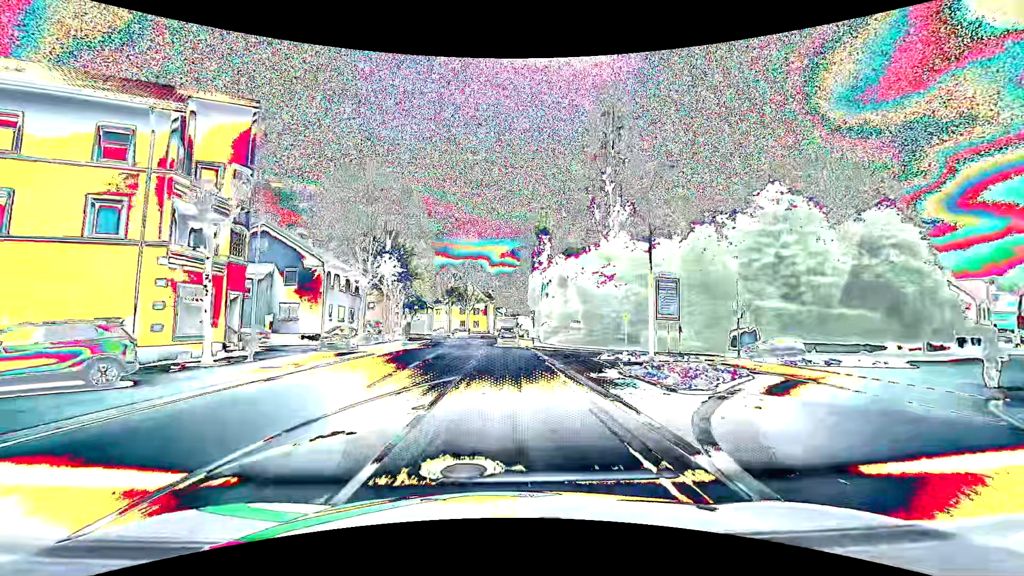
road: primary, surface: asphalt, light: Day
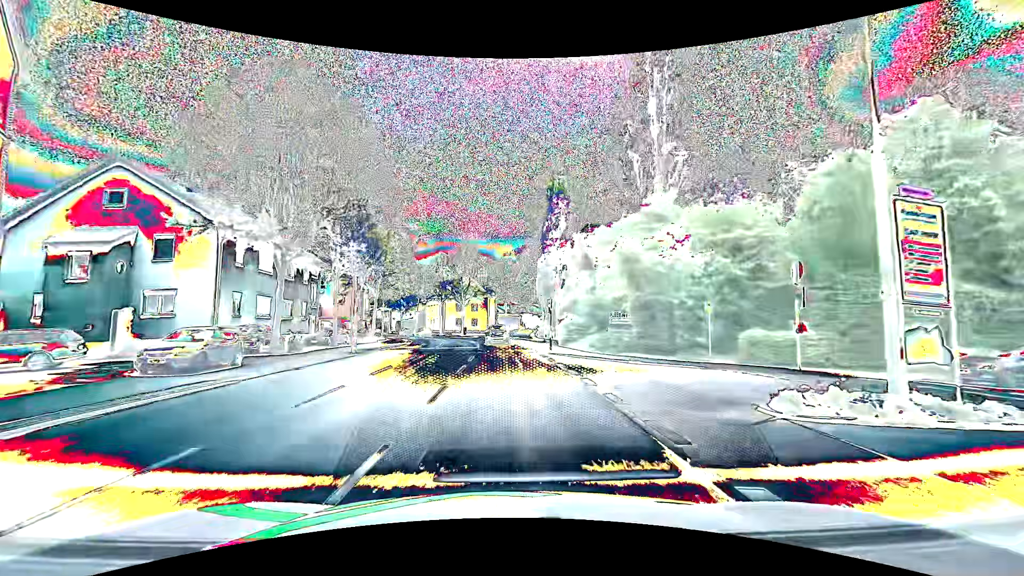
(-0.1, +15.3) m; 0°
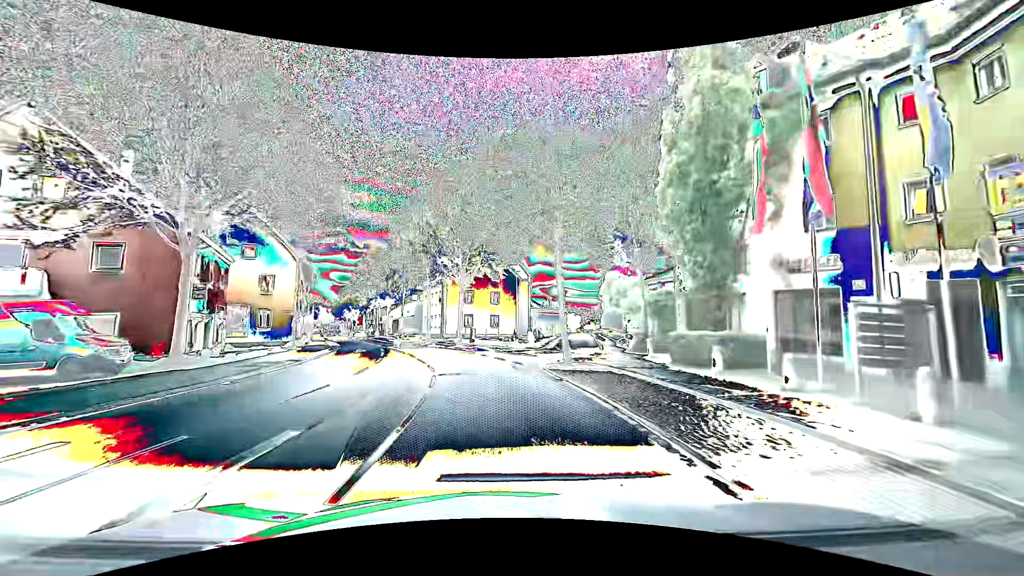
(-0.8, +38.2) m; -4°
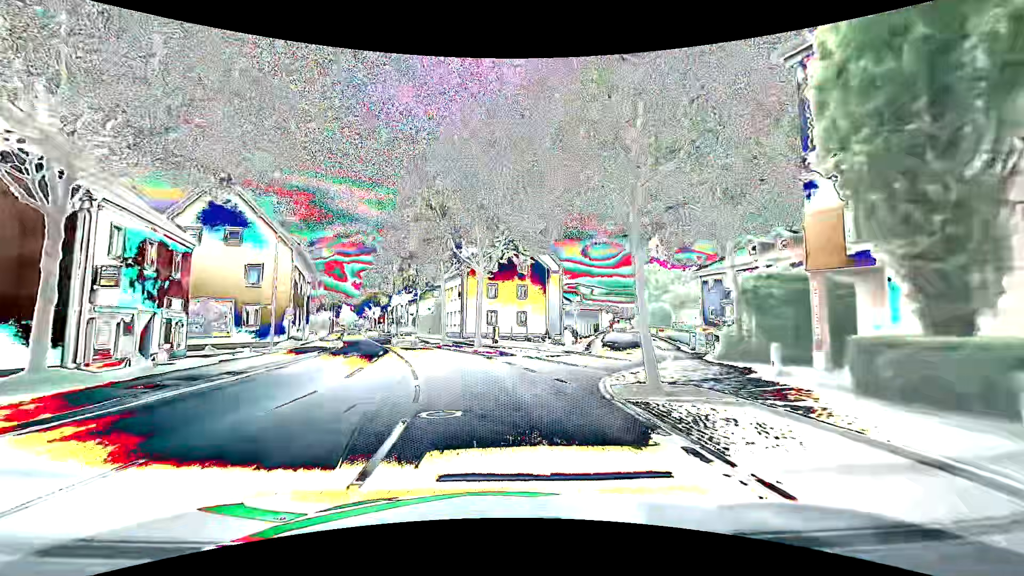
(-0.1, +7.6) m; -2°
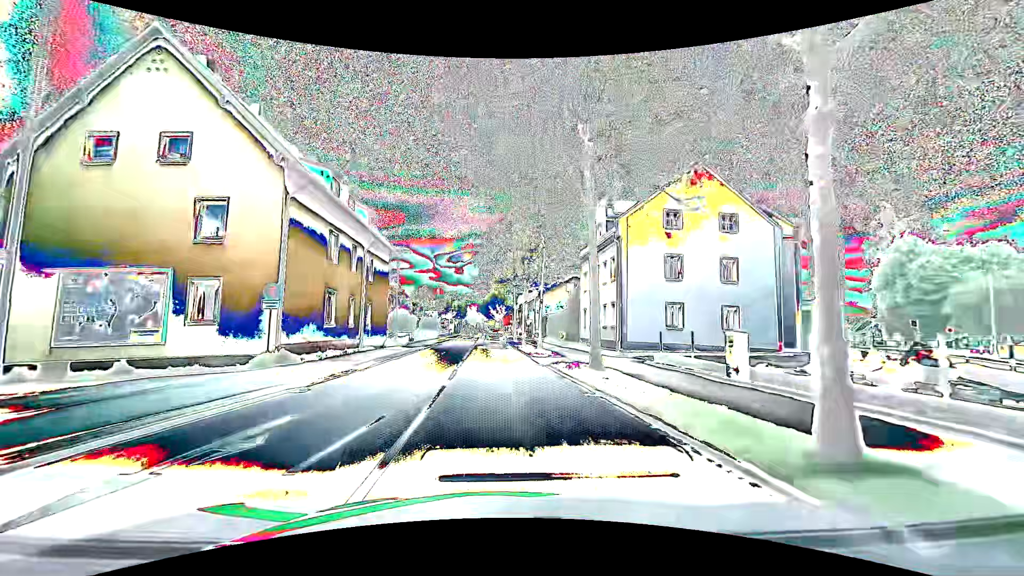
(-3.0, +22.5) m; -15°
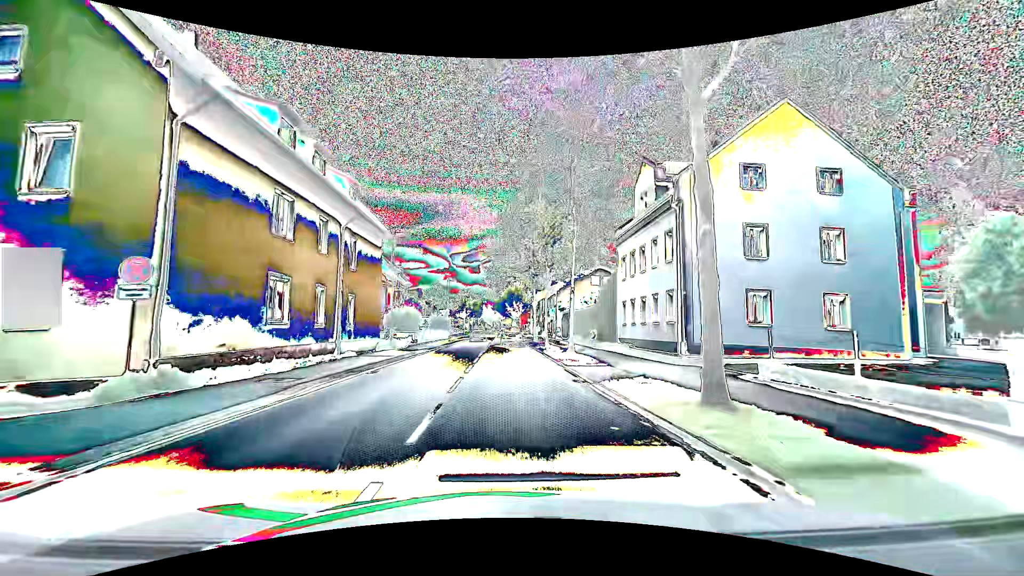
(-0.2, +7.6) m; -2°
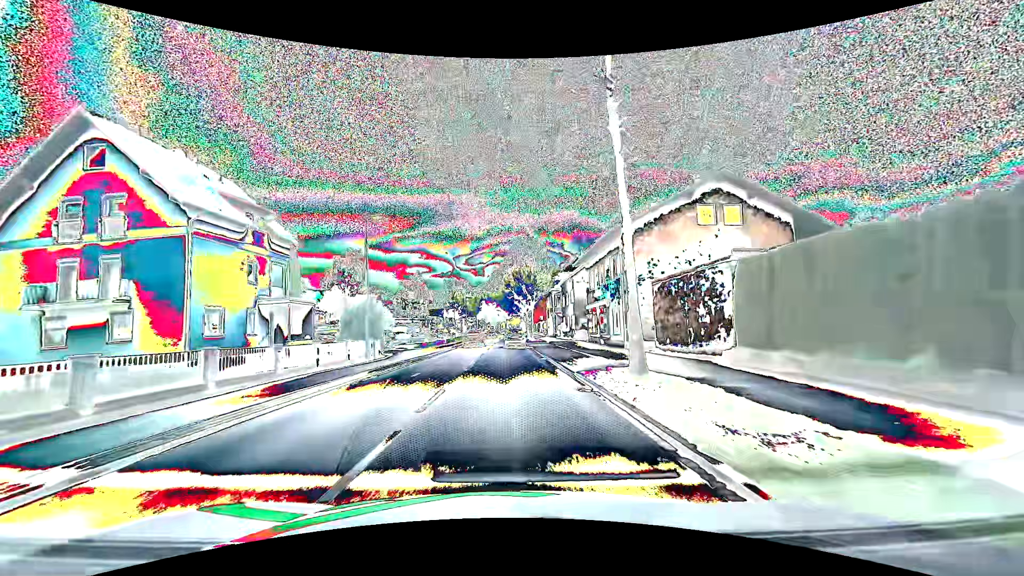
(-0.3, +38.3) m; -2°
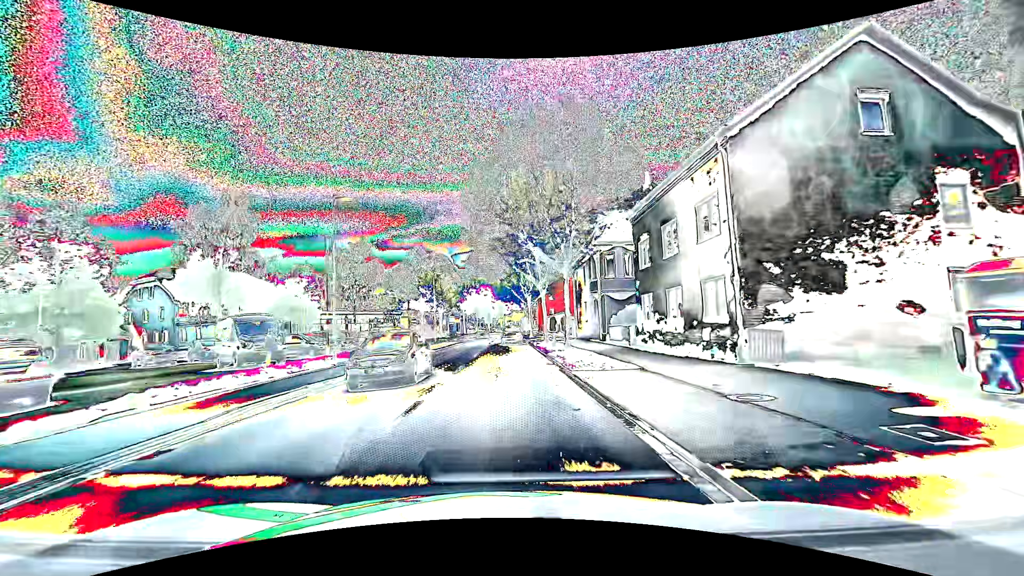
(+0.5, +38.3) m; +1°
(0, +10) (0, +20) (0, +30) (0, +40) (0, +50) (0, +60) (0, +70) (0, +80) (0, +90) (0, +100) m
